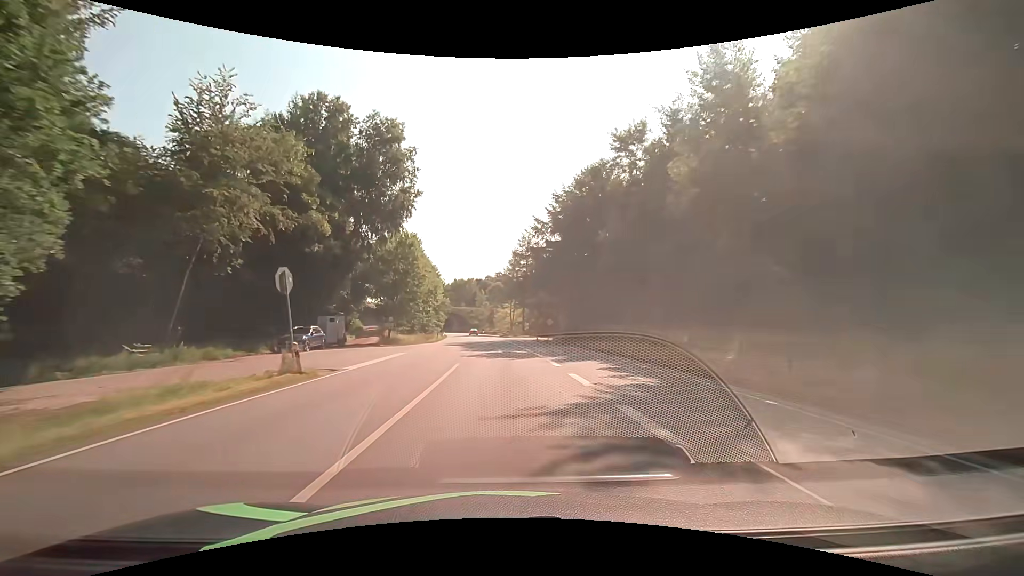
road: primary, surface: asphalt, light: Day
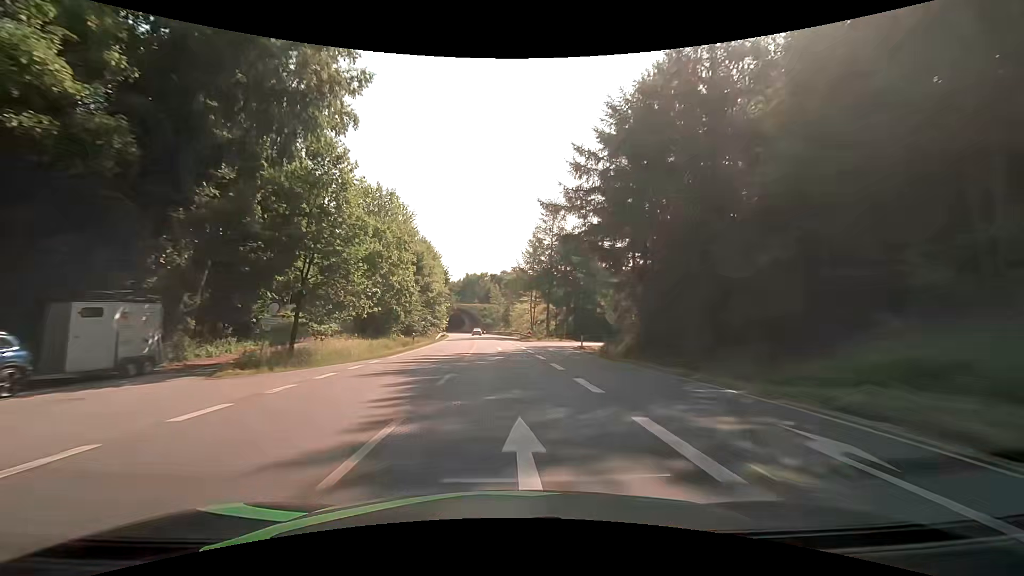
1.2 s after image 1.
(-0.4, +25.1) m; -2°
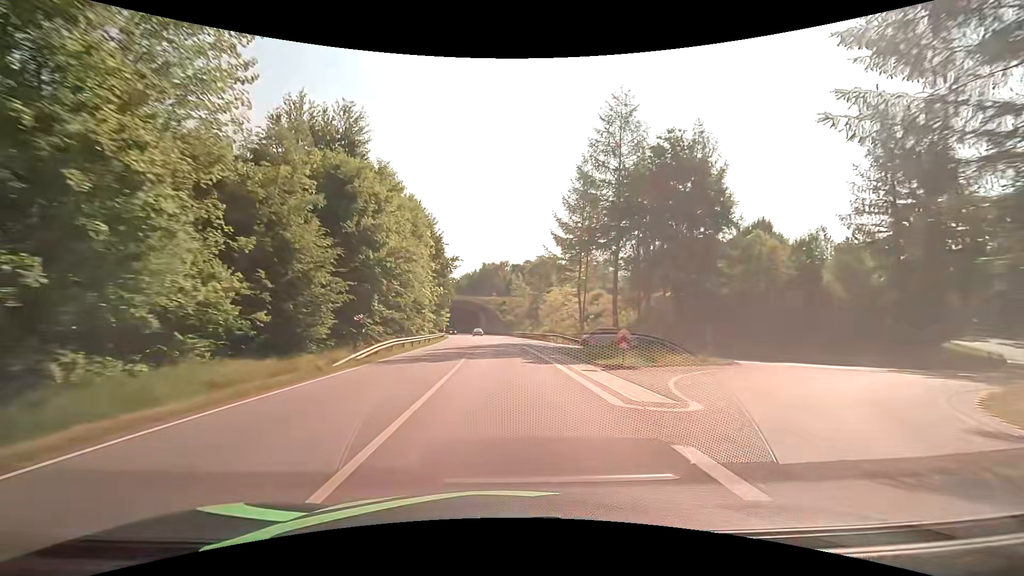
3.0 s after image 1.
(-0.9, +37.7) m; -3°
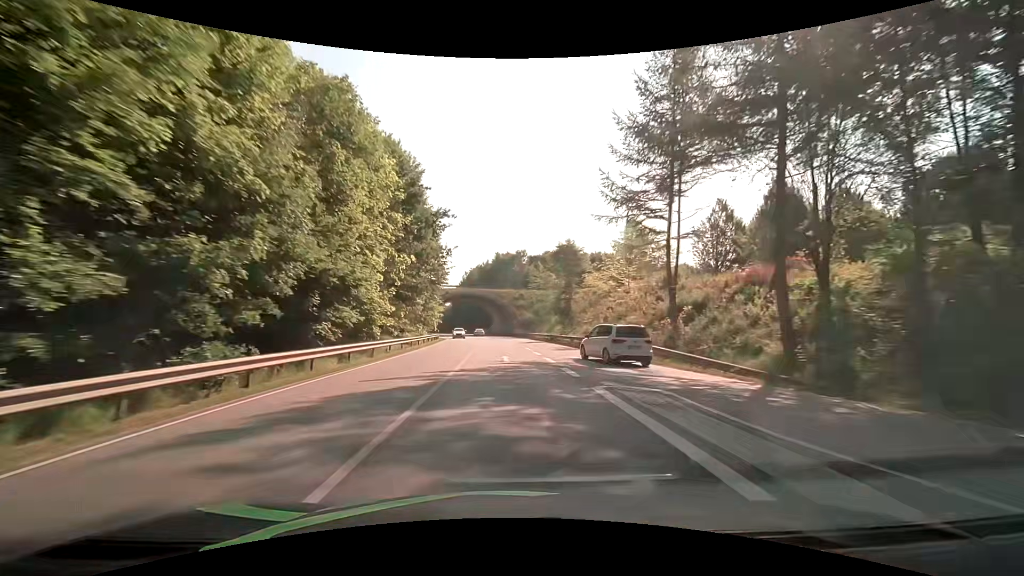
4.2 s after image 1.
(-0.4, +25.1) m; -2°
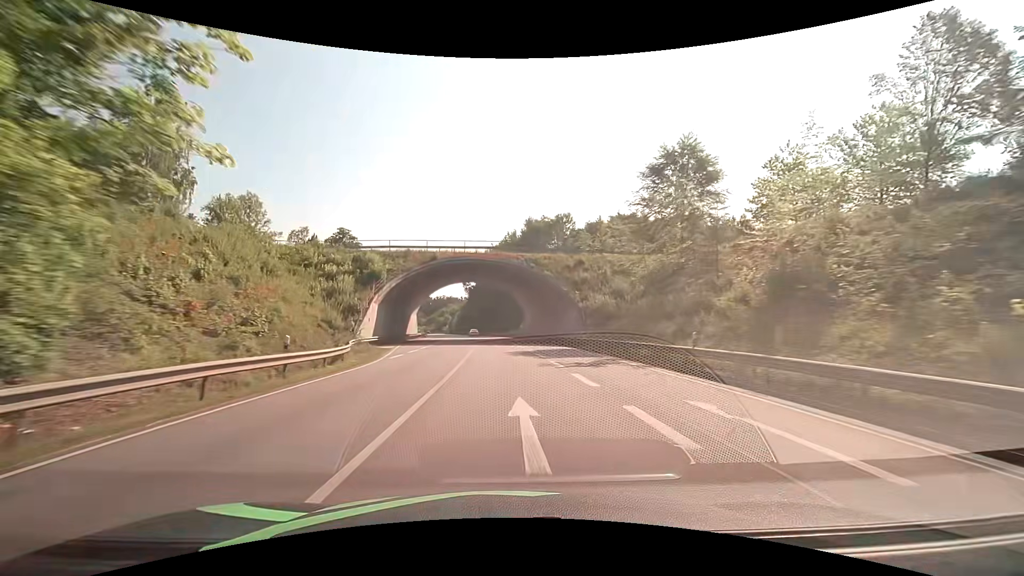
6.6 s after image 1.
(-1.5, +50.2) m; -3°
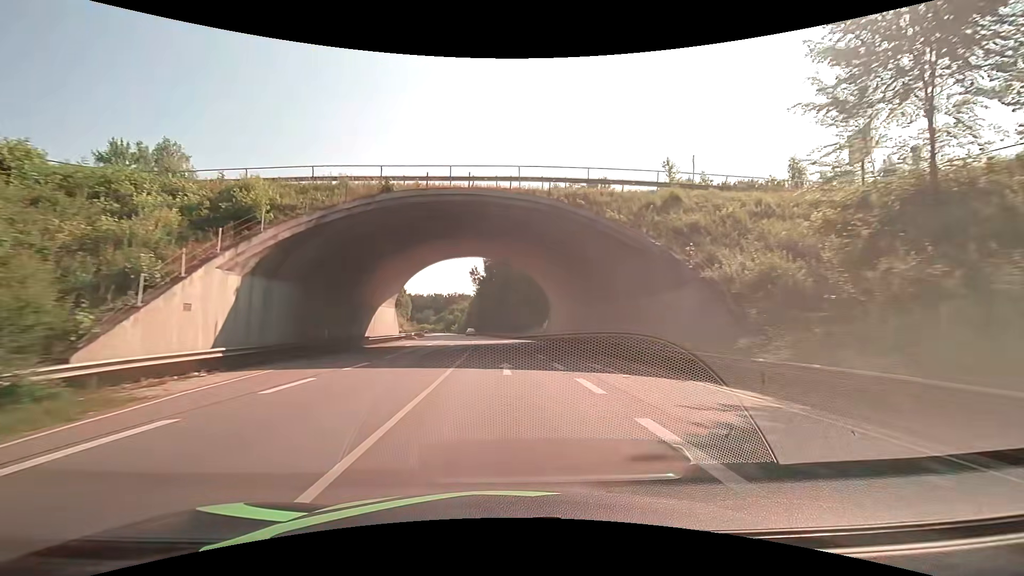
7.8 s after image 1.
(-0.3, +25.1) m; -2°
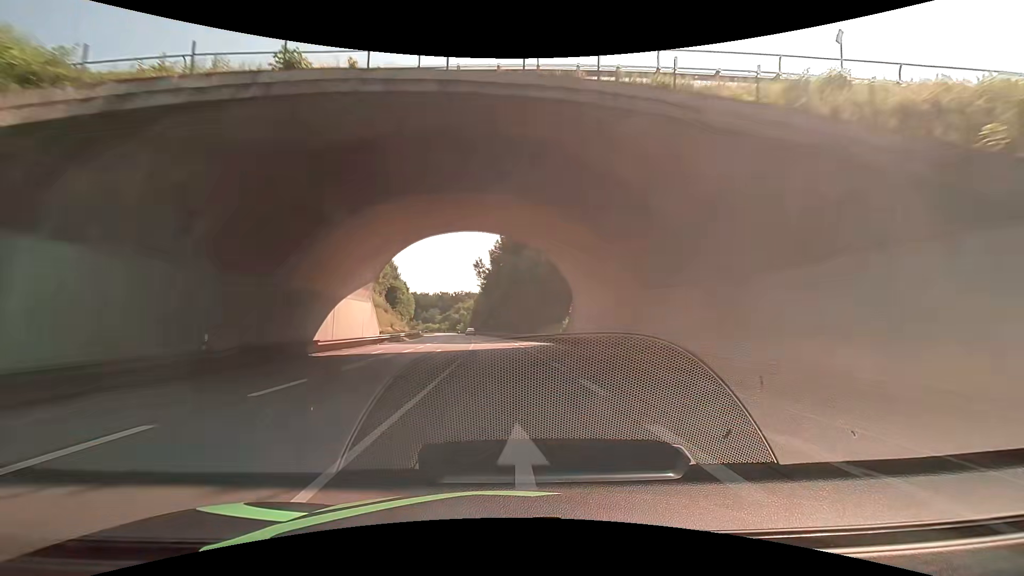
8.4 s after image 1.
(-0.1, +12.6) m; -1°
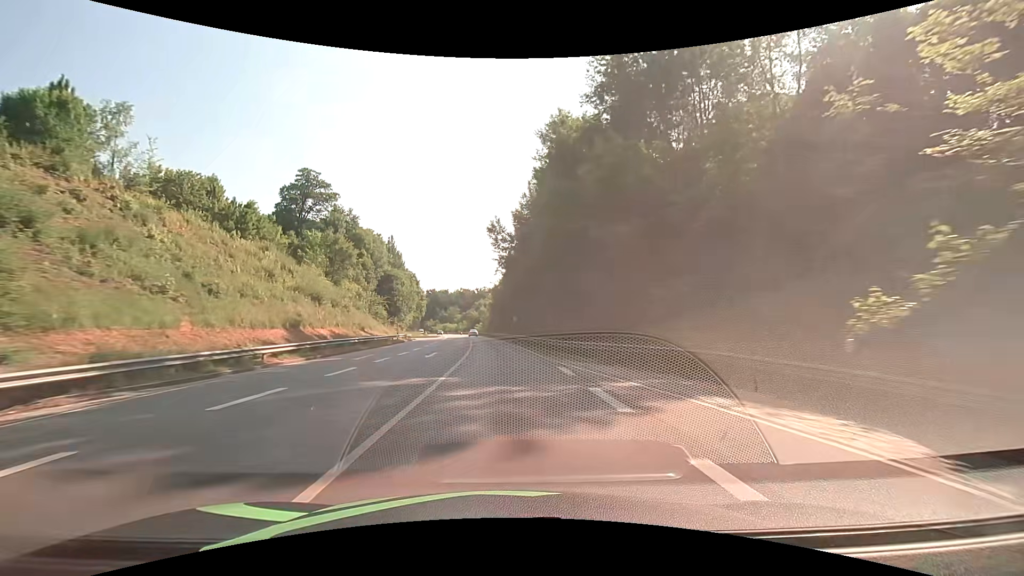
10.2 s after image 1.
(-1.6, +37.6) m; -5°
(0, +10) (0, +20) (0, +30) (0, +40) (0, +50) (-1, +60) (-1, +70) (-2, +80) (-2, +90) (-3, +100) m
